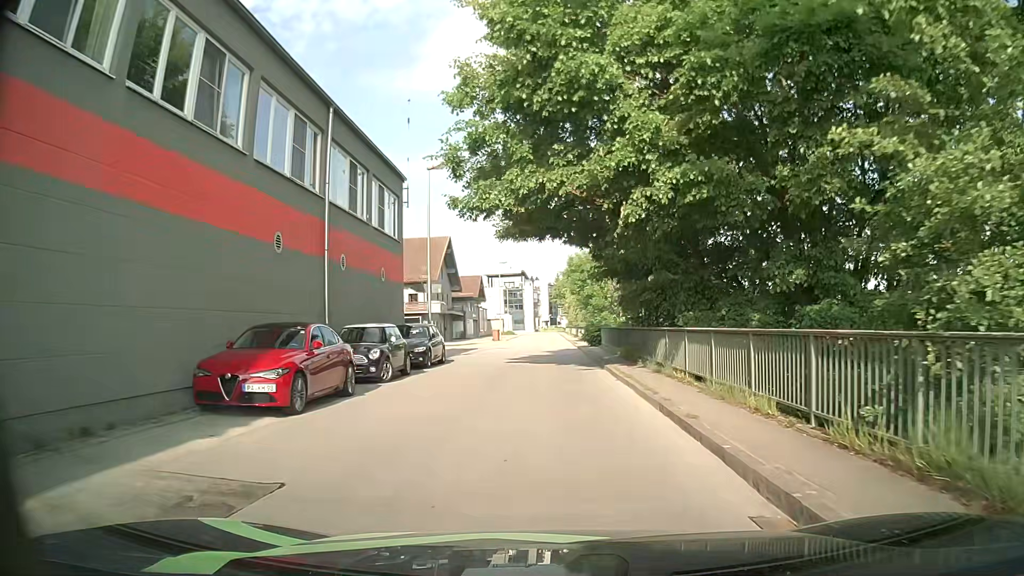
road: primary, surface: asphalt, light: Day
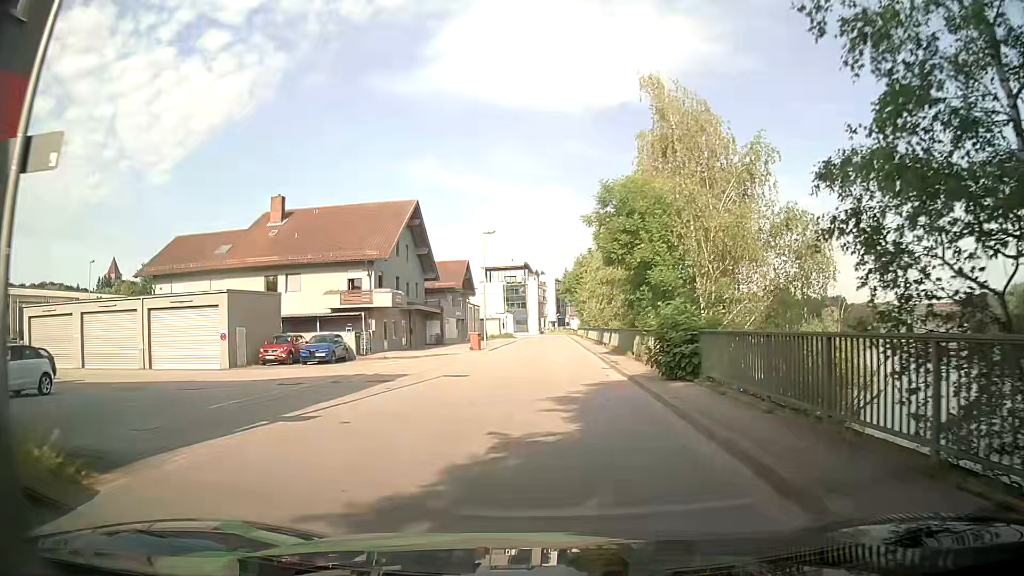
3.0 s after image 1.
(-0.2, +22.6) m; -1°
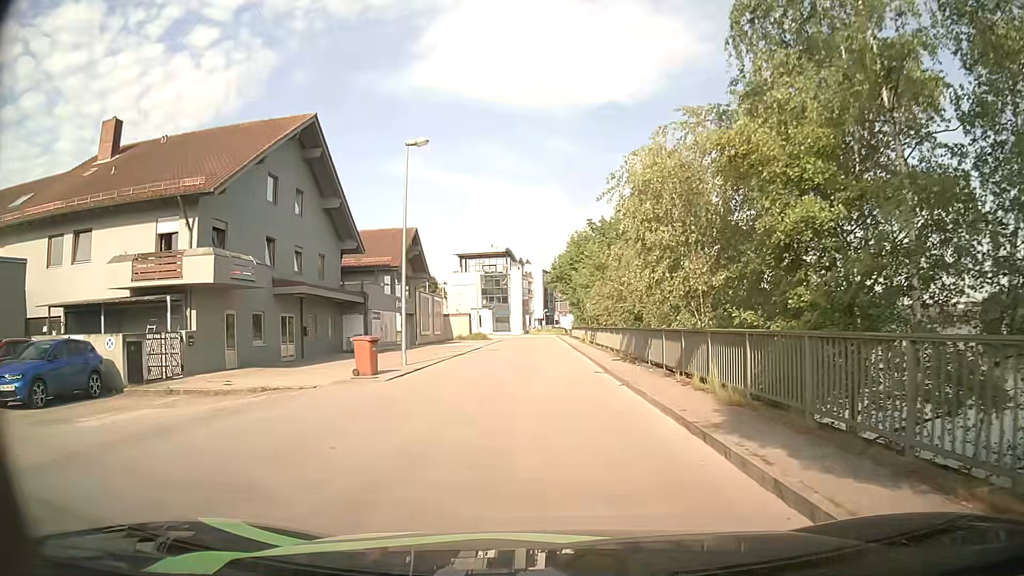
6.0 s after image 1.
(+0.3, +22.4) m; +1°
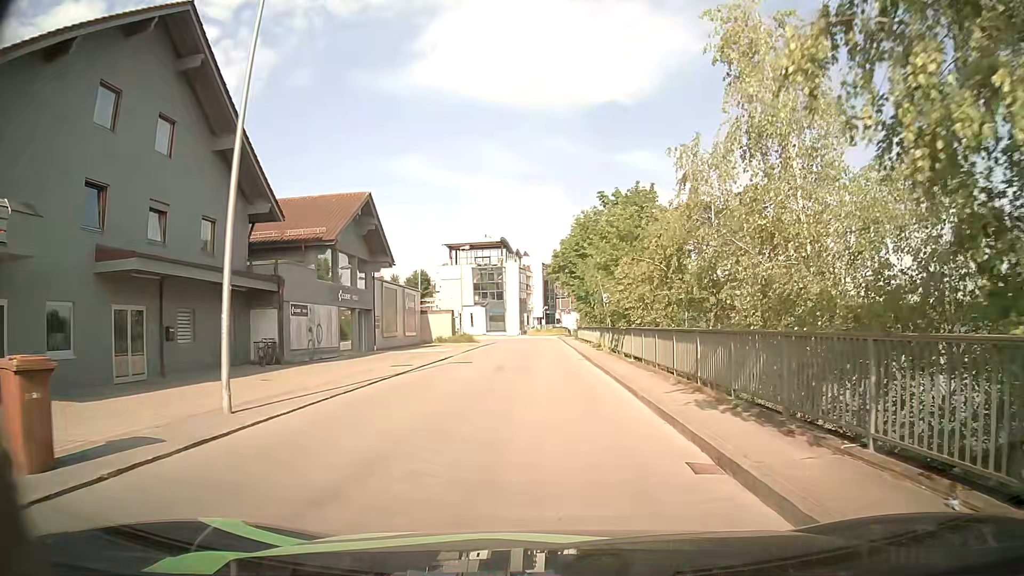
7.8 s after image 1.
(+0.2, +13.1) m; +1°
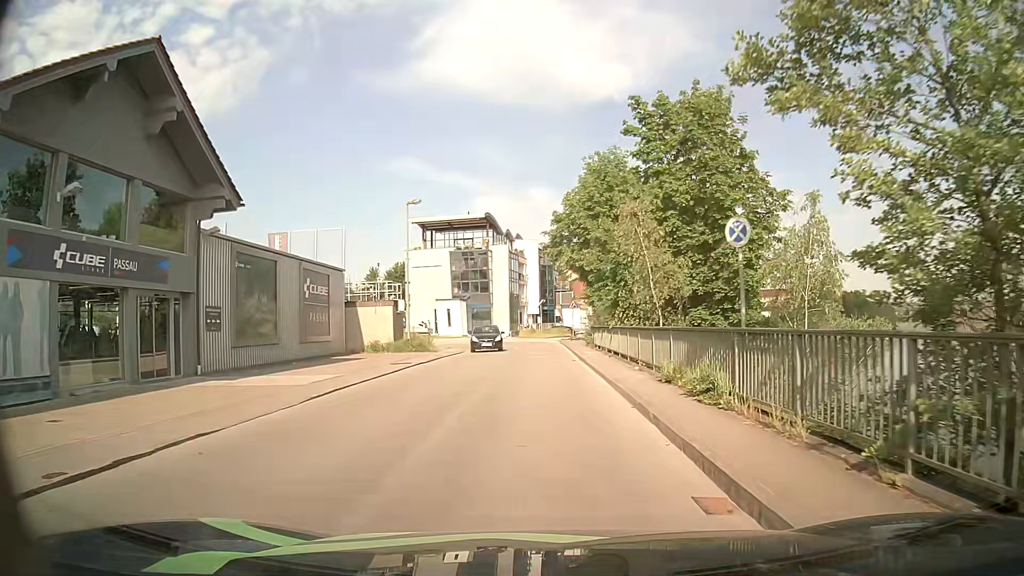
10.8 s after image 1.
(0.0, +21.5) m; -1°
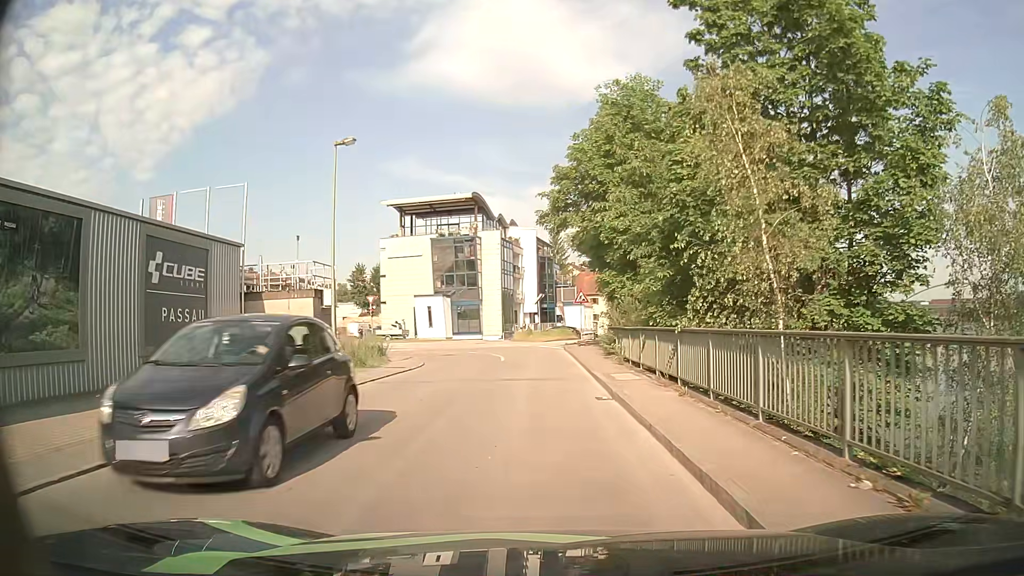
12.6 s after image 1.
(+0.3, +12.8) m; +1°
